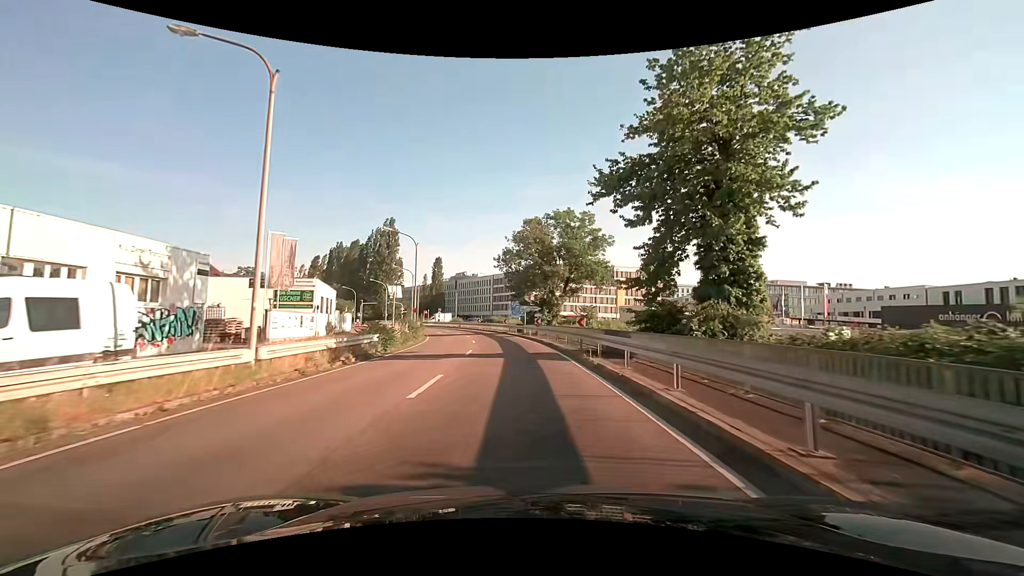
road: trunk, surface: asphalt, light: Day
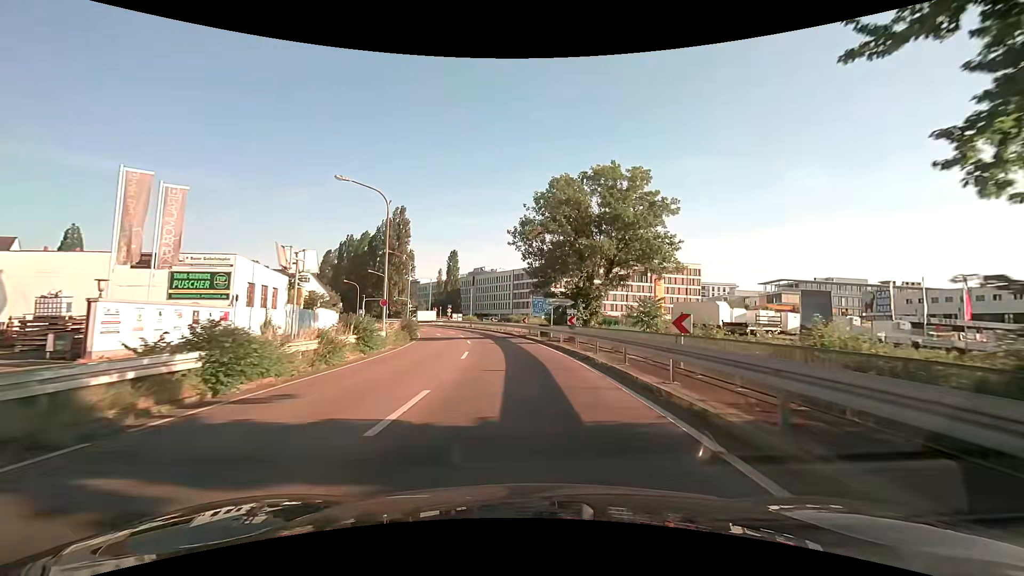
(-0.5, +15.0) m; -3°
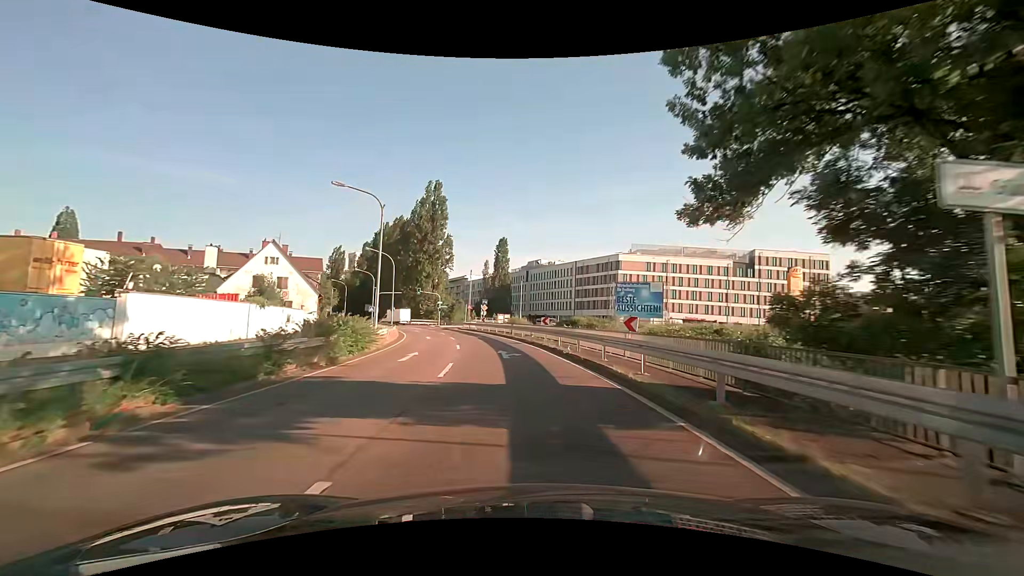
(-1.6, +29.9) m; -7°
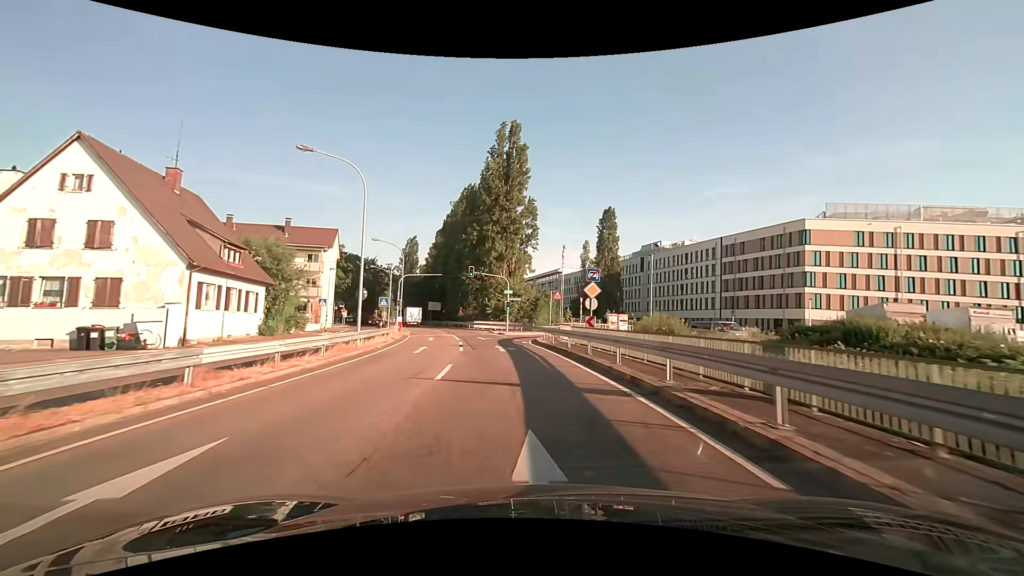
(-3.3, +37.0) m; -11°
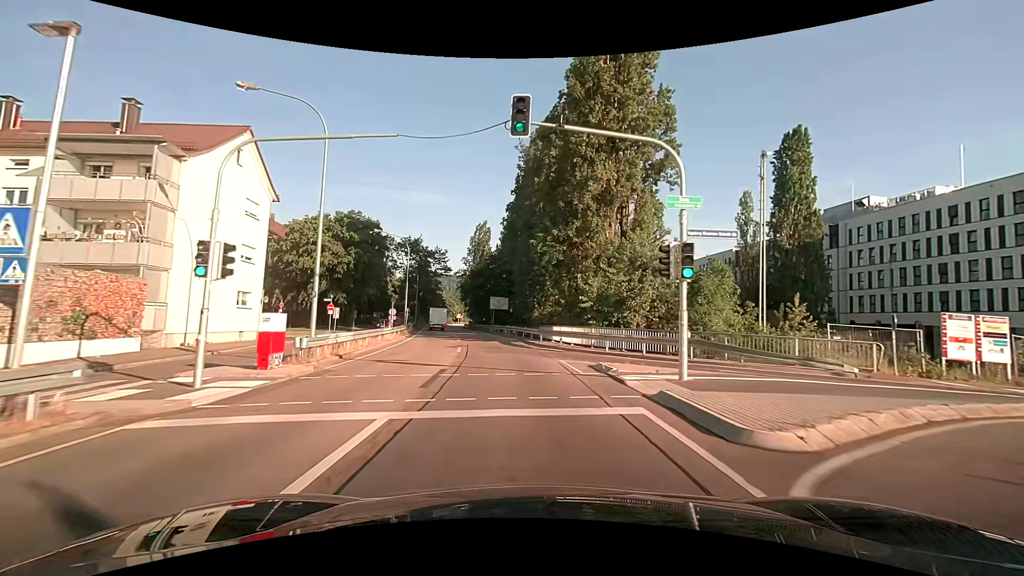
(-3.0, +37.4) m; -10°
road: primary
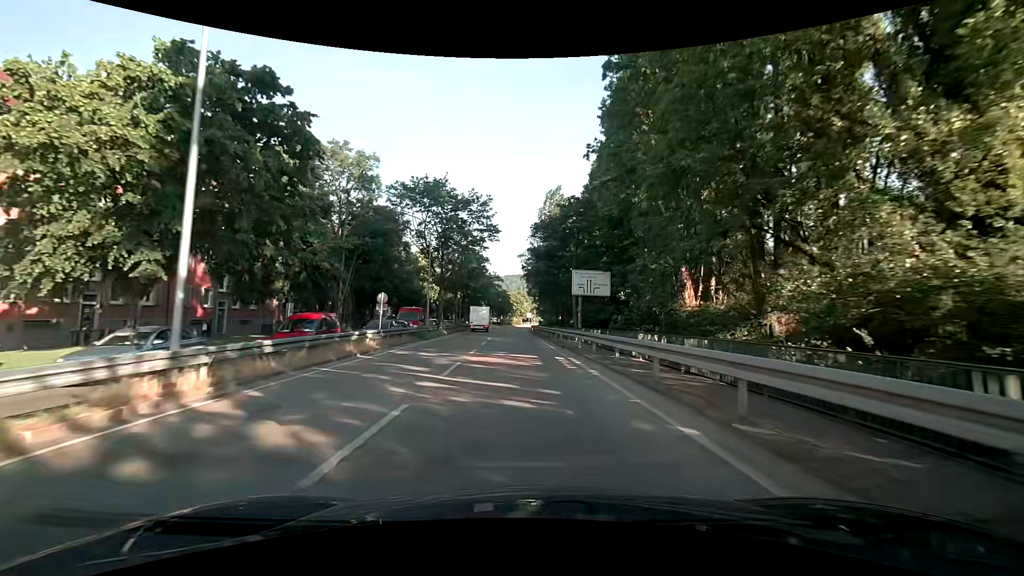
(-3.0, +38.3) m; -8°
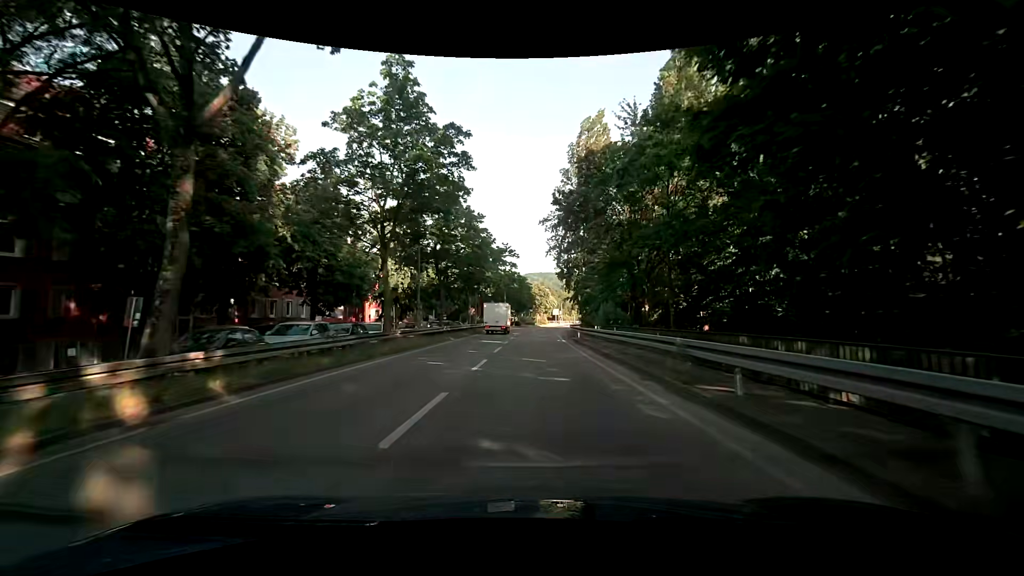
(-1.5, +38.9) m; -3°
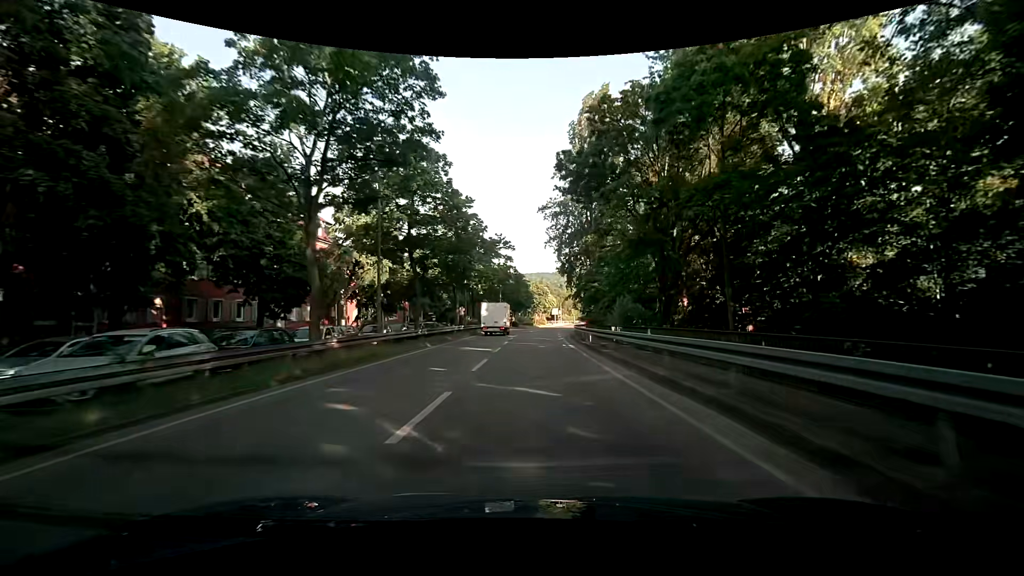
(0.0, +7.8) m; 0°
(0, +10) (0, +20) (+1, +30) (+1, +40) (+1, +50) (+2, +60) (+3, +70) (+5, +80) (+6, +90) (+8, +99) m
